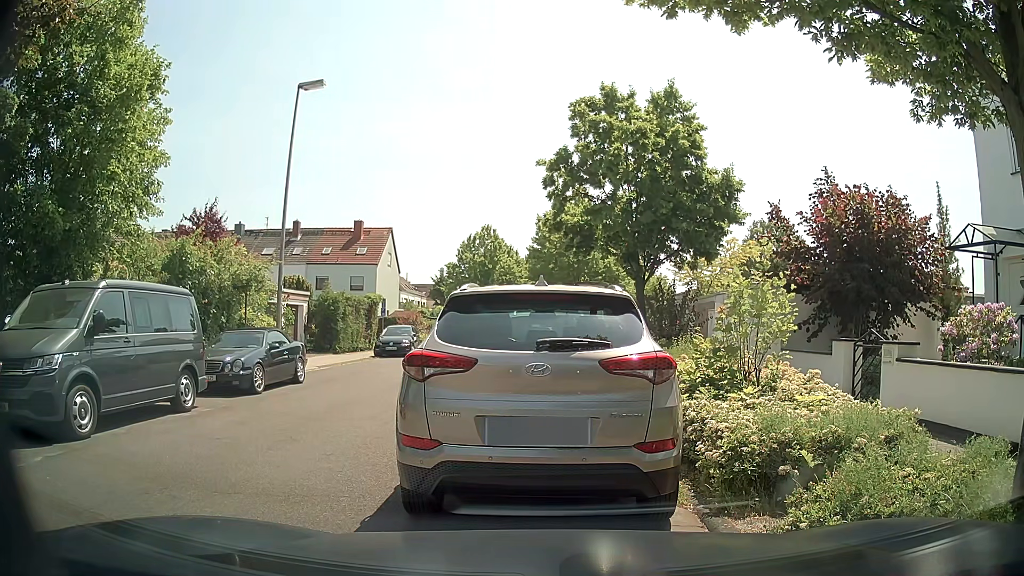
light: Day
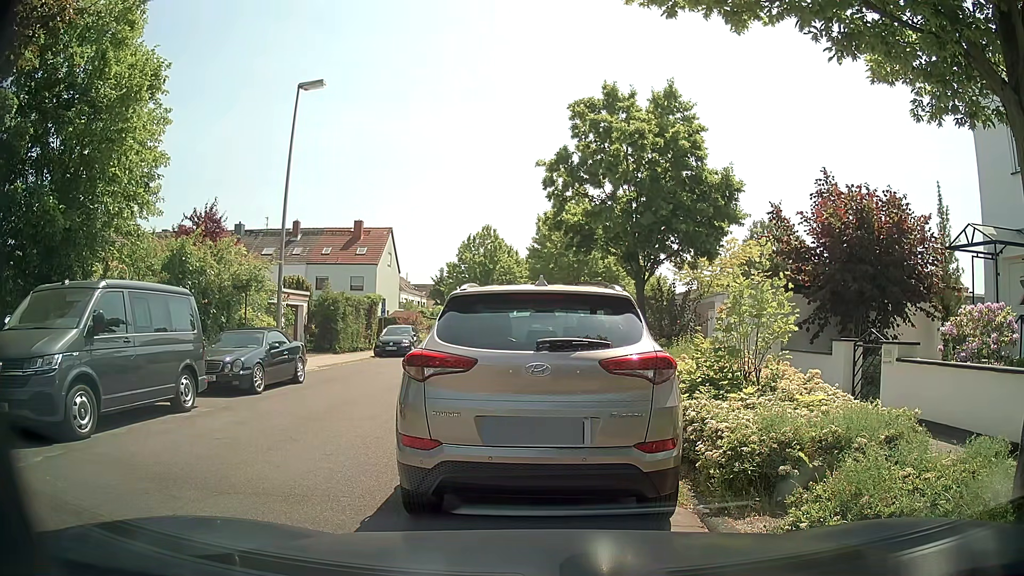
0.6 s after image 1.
(0.0, 0.0) m; 0°
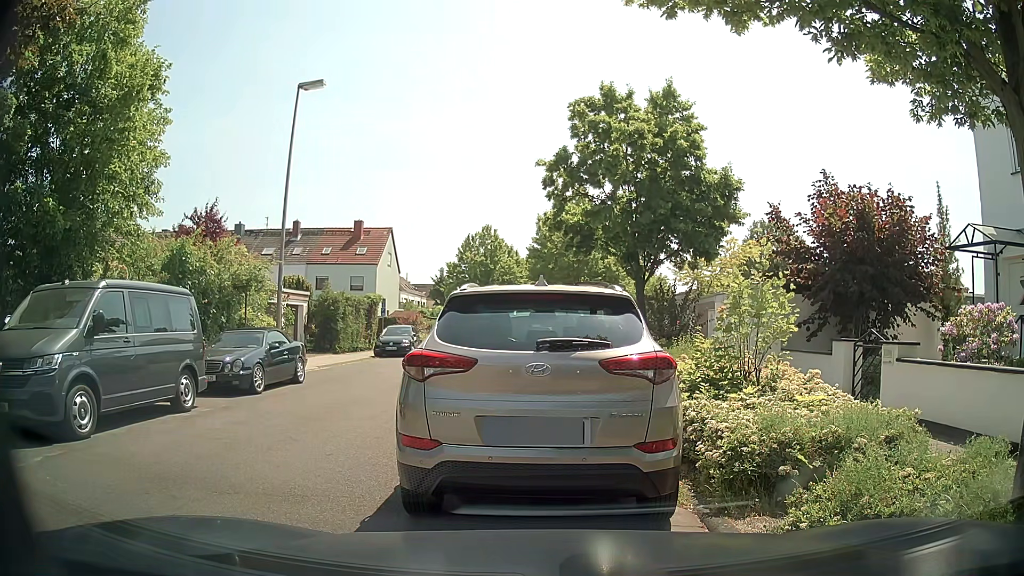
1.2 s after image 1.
(0.0, 0.0) m; 0°
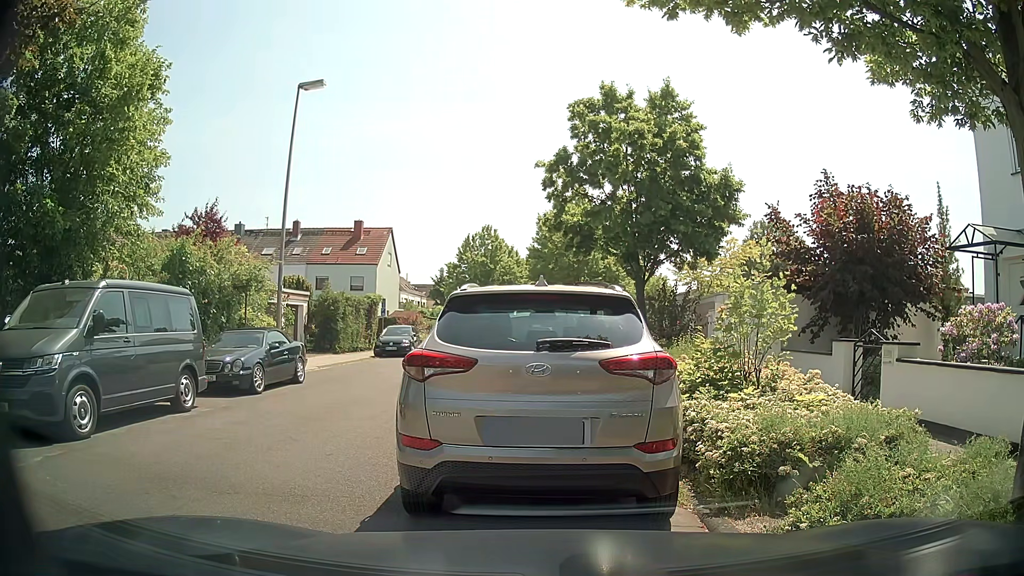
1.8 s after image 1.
(0.0, 0.0) m; 0°
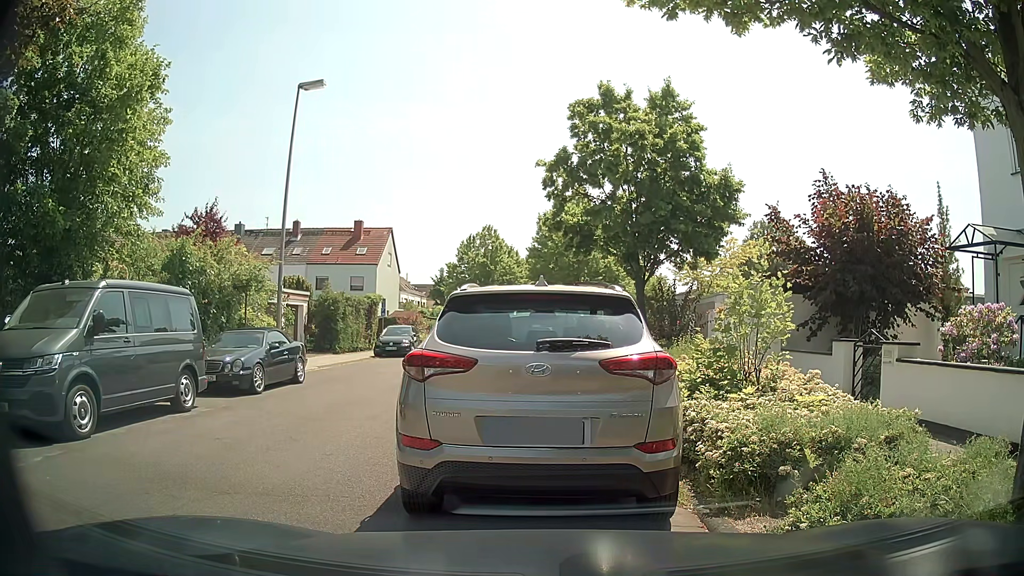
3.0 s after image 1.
(0.0, 0.0) m; 0°
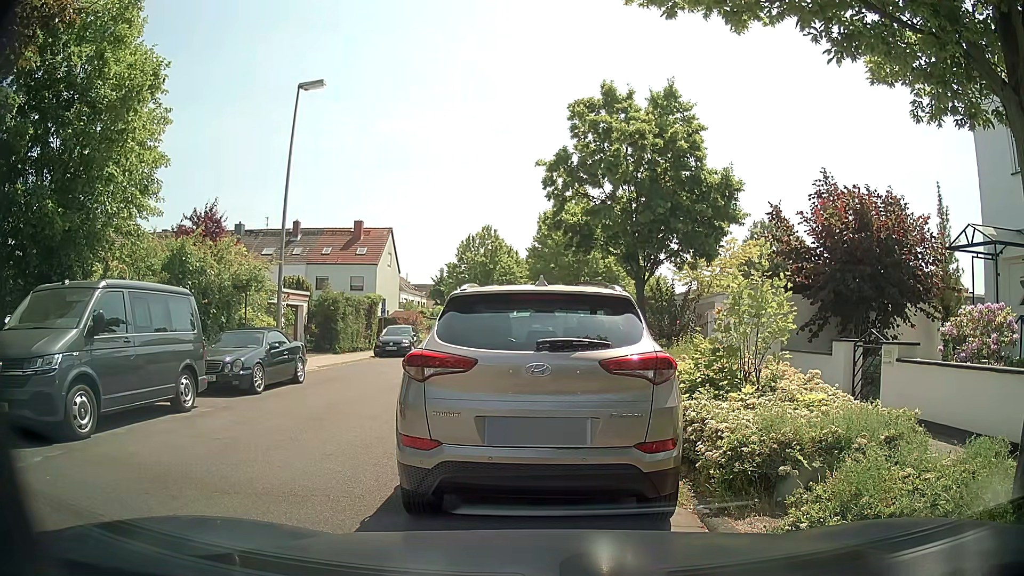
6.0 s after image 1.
(0.0, 0.0) m; 0°
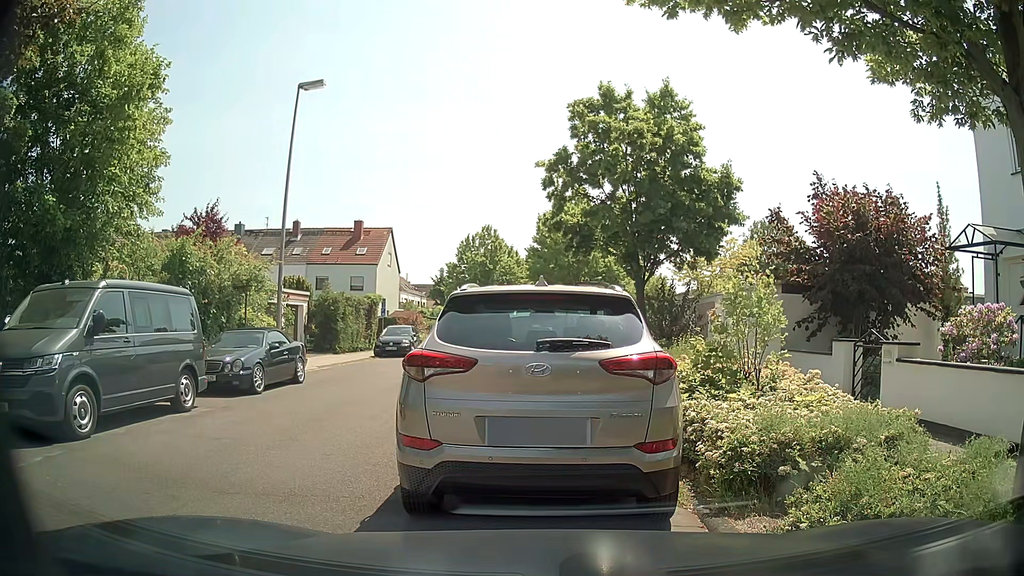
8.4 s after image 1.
(0.0, 0.0) m; 0°
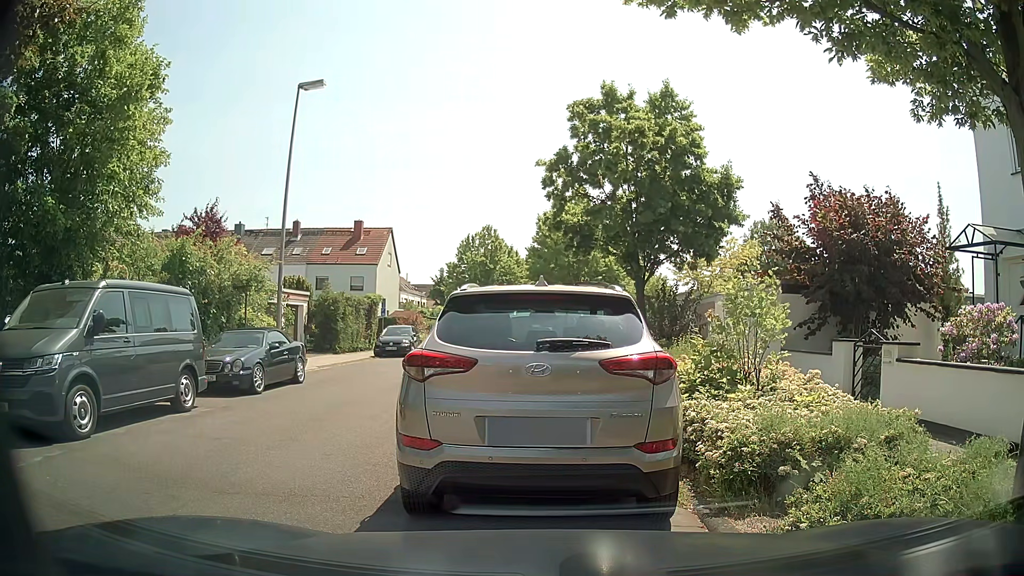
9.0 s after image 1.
(0.0, 0.0) m; 0°
